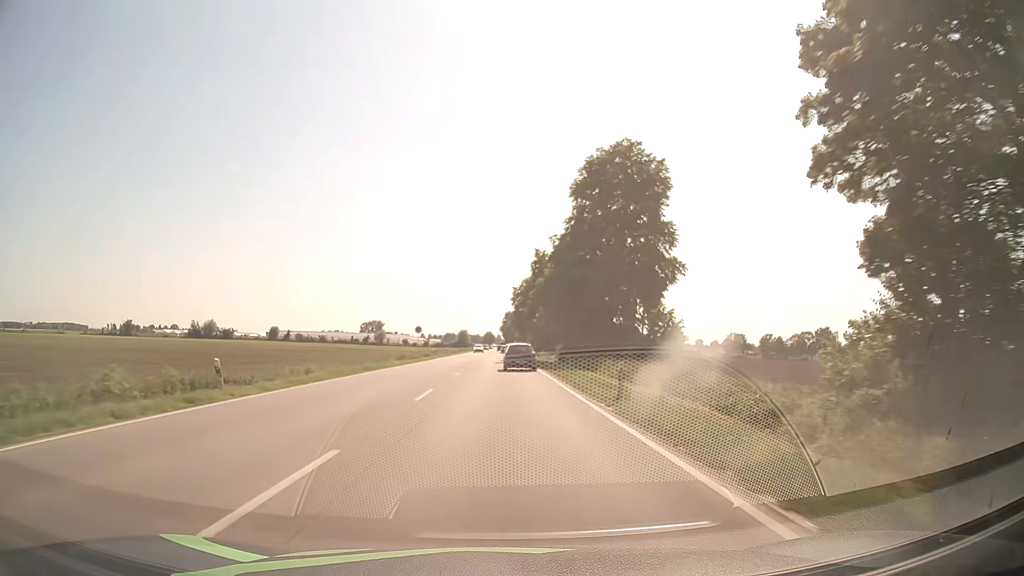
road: primary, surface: asphalt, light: Day
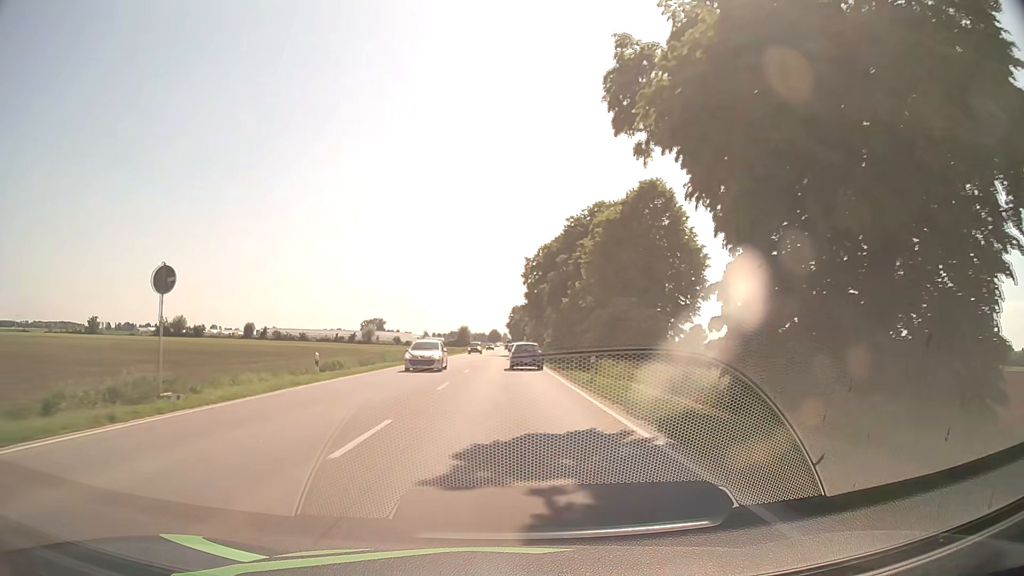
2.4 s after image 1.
(-0.2, +44.4) m; -1°
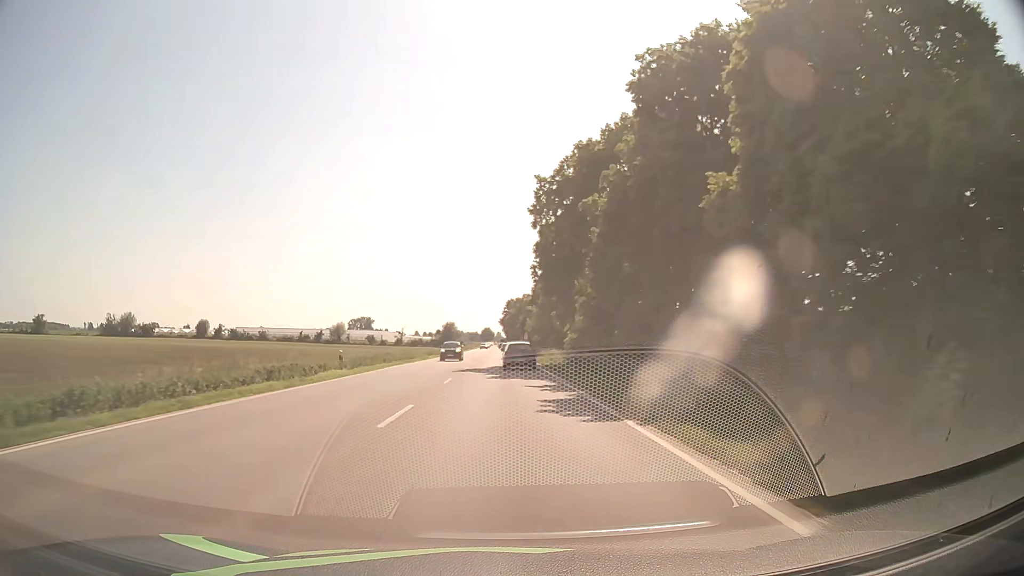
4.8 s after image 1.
(0.0, +44.9) m; +1°
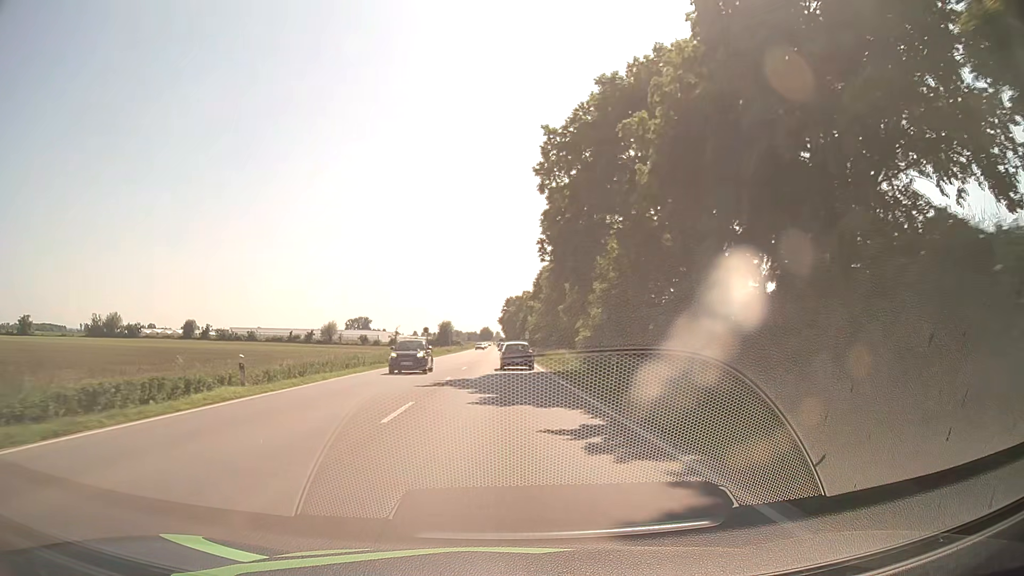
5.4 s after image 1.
(0.0, +11.2) m; 0°
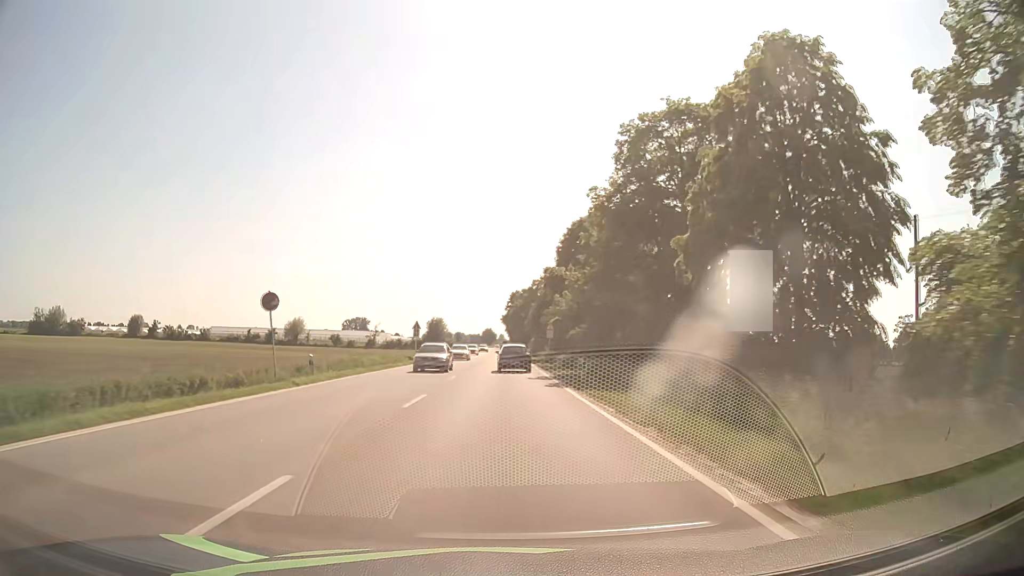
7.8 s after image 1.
(+0.1, +44.6) m; 0°
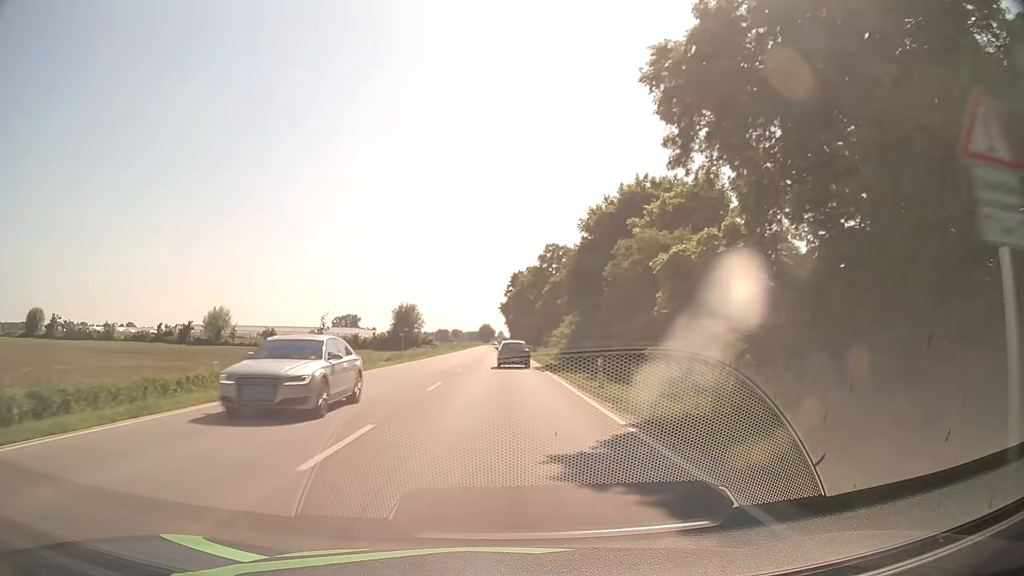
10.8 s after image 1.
(+0.1, +55.4) m; 0°
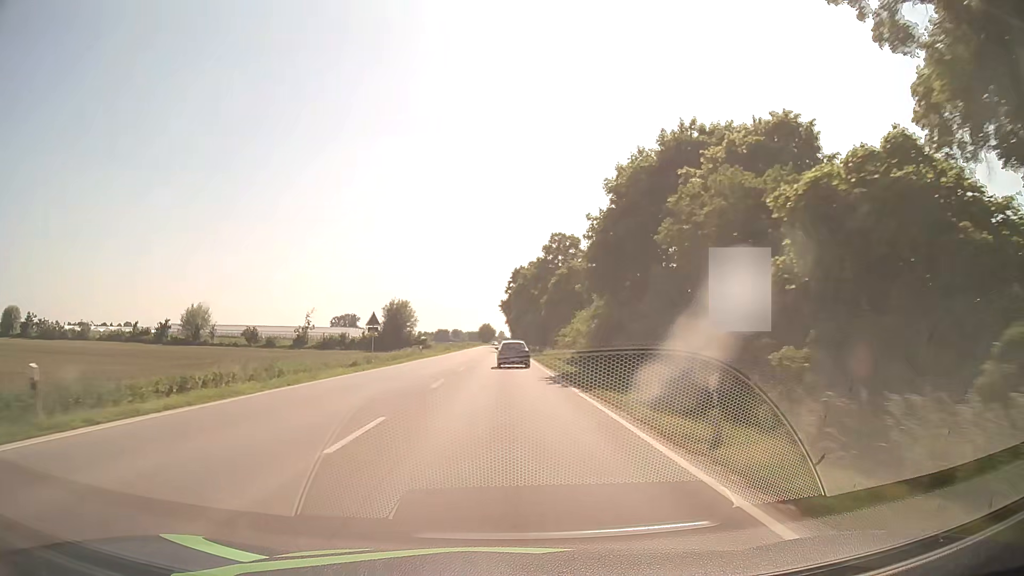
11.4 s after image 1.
(0.0, +11.1) m; 0°
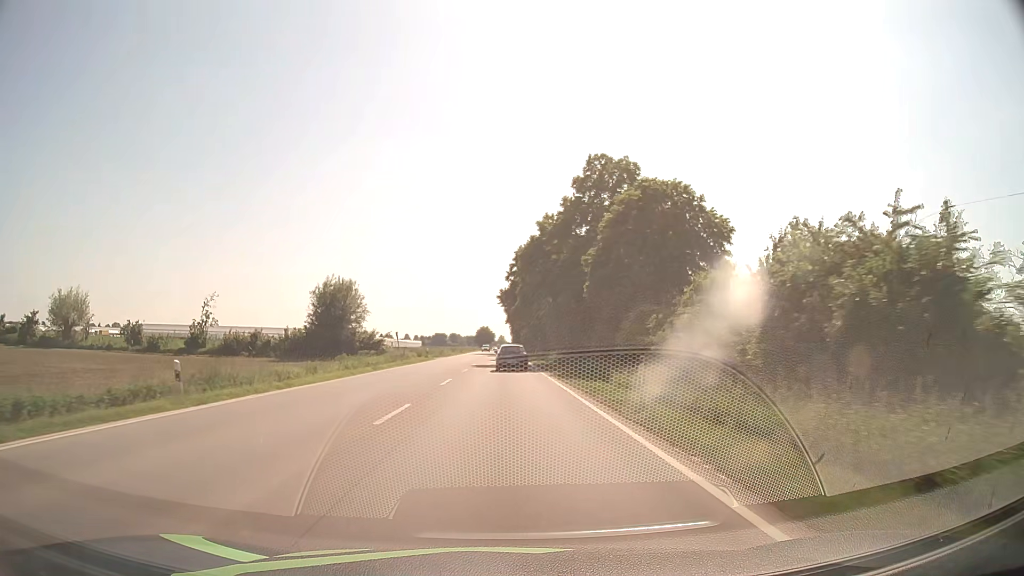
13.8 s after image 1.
(-0.1, +44.3) m; 0°
(0, +10) (0, +20) (0, +30) (0, +40) (0, +50) (0, +60) (0, +70) (0, +80) (0, +90) (0, +100) m
